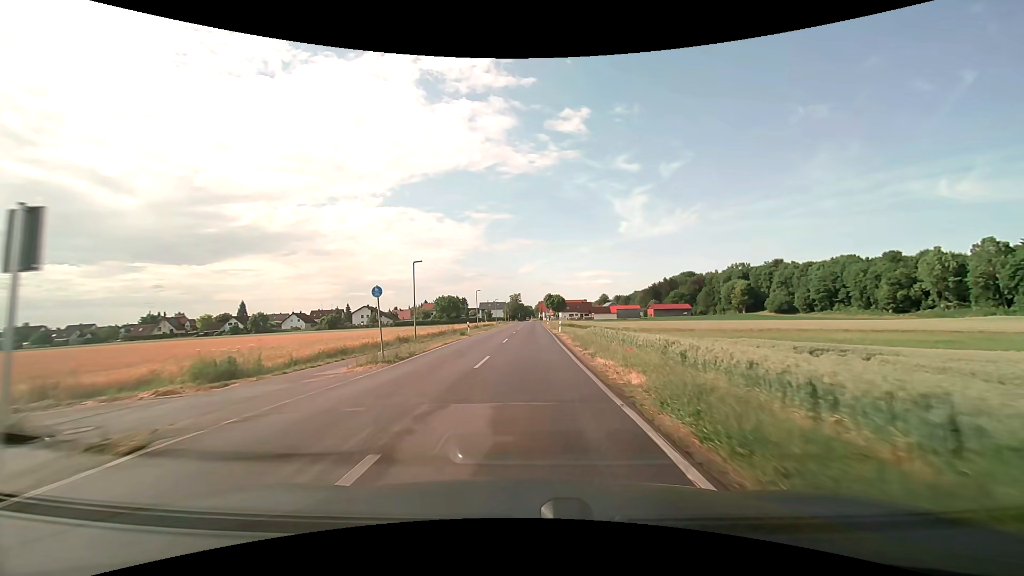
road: tertiary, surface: asphalt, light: Day
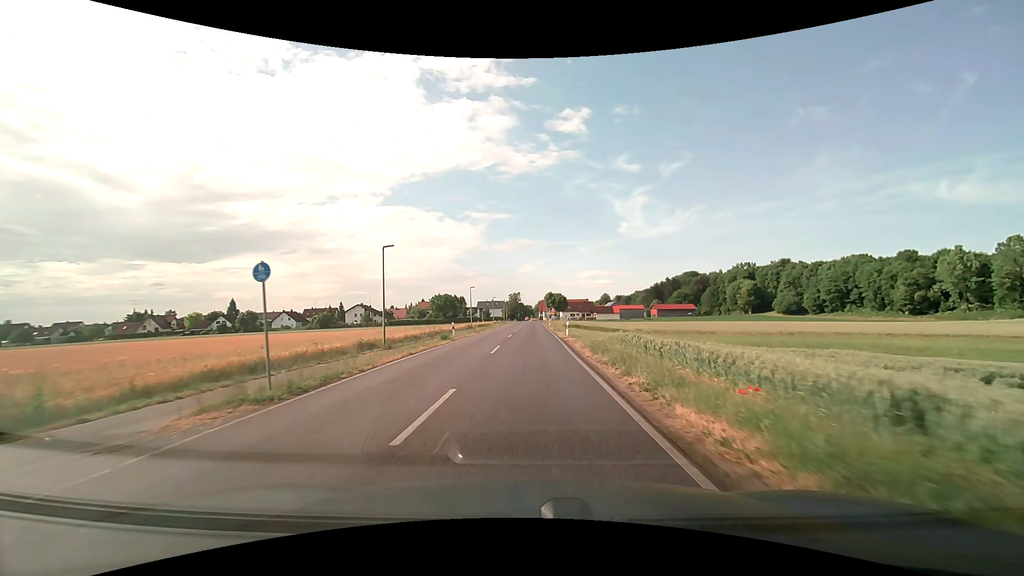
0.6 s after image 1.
(0.0, +8.0) m; 0°
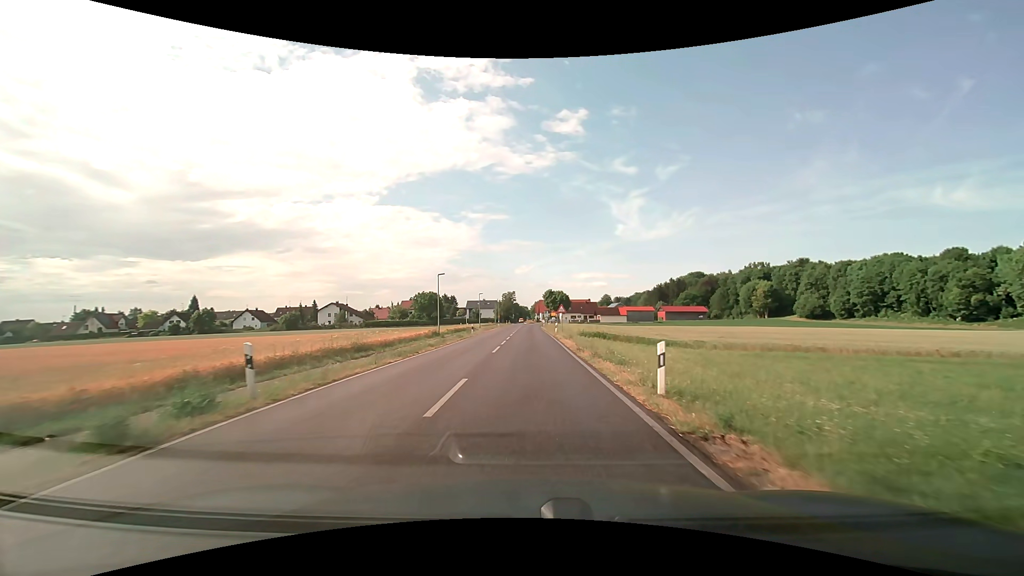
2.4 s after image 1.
(0.0, +23.5) m; +1°
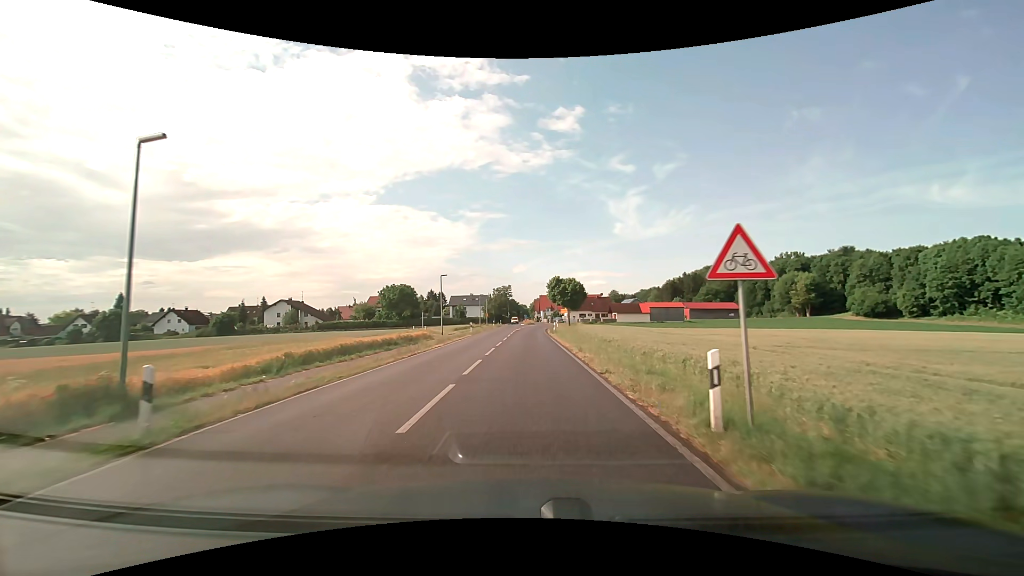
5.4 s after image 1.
(+0.1, +37.5) m; 0°
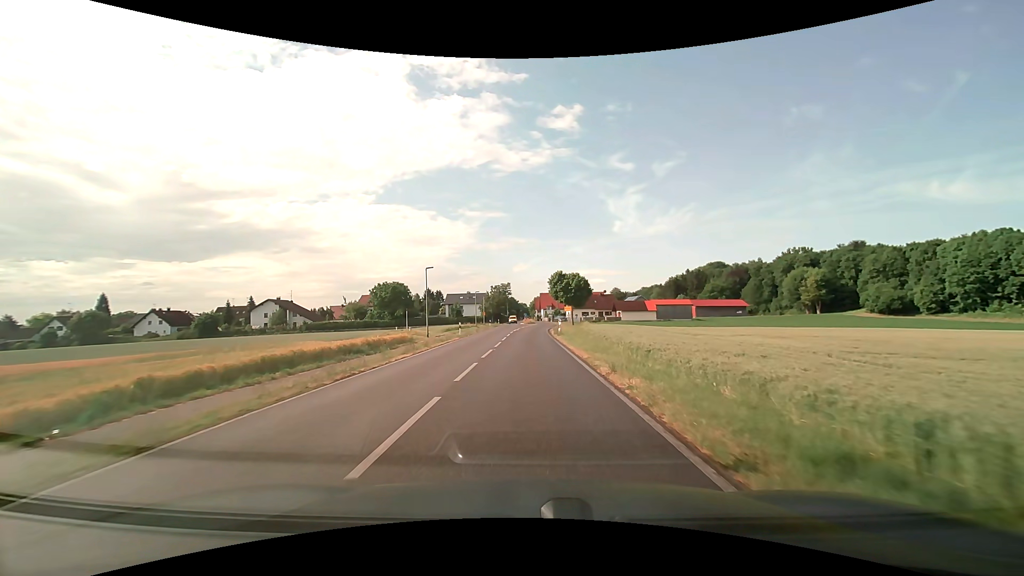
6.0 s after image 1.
(0.0, +7.4) m; 0°
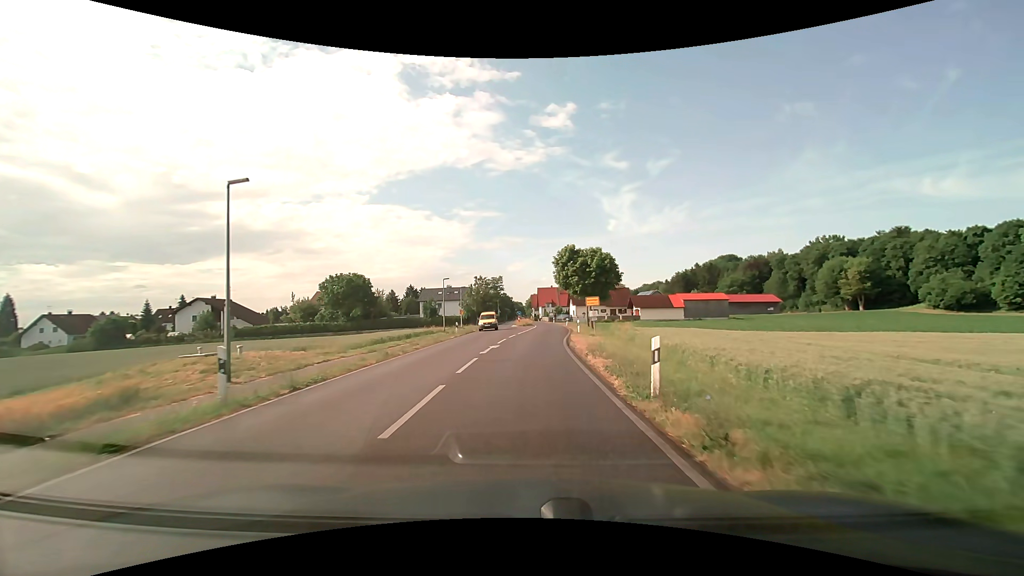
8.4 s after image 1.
(+0.1, +28.8) m; +1°
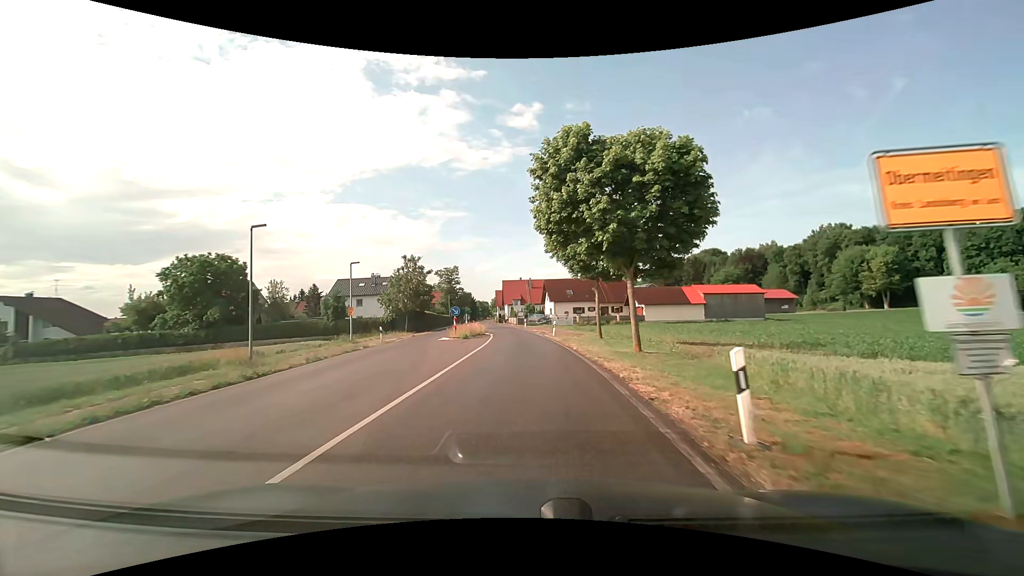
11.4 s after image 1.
(+1.1, +33.9) m; +4°
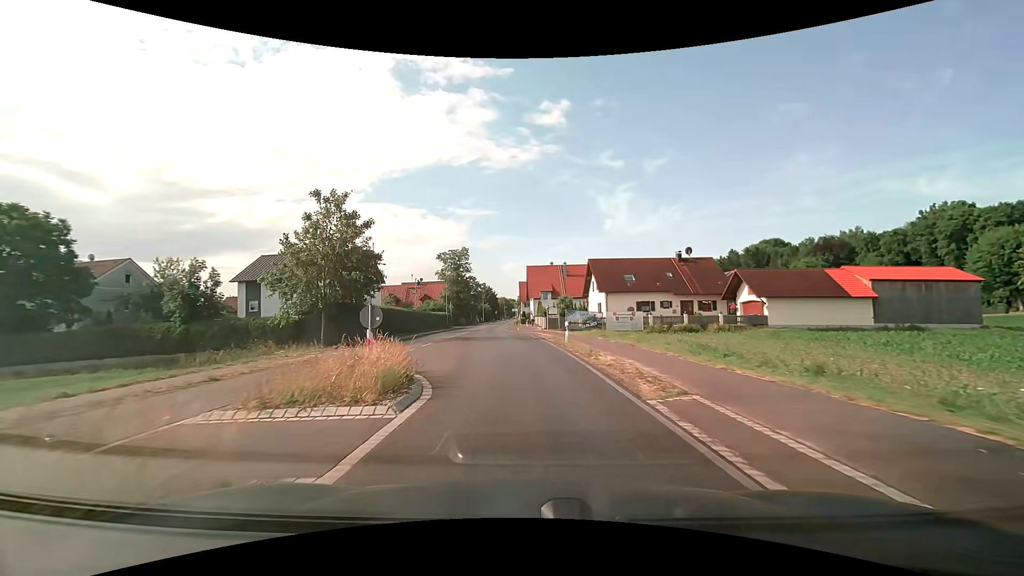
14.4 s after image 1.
(-0.7, +32.4) m; -4°
(0, +10) (-1, +20) (-2, +30) (-3, +40) (-4, +50) (-4, +60) (-4, +70) (-4, +80) (-10, +87) (-20, +87) m
